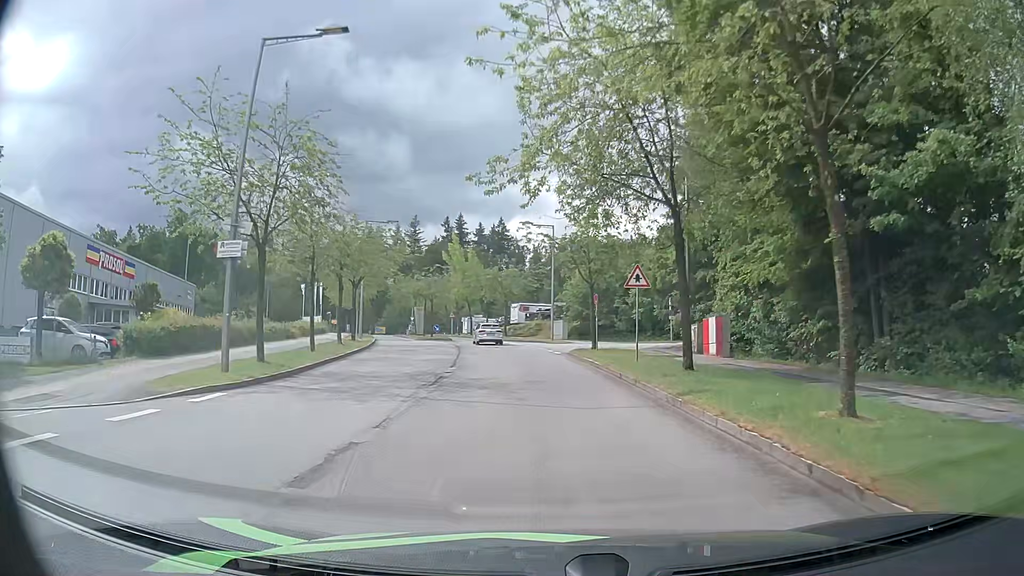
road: residential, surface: asphalt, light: Day
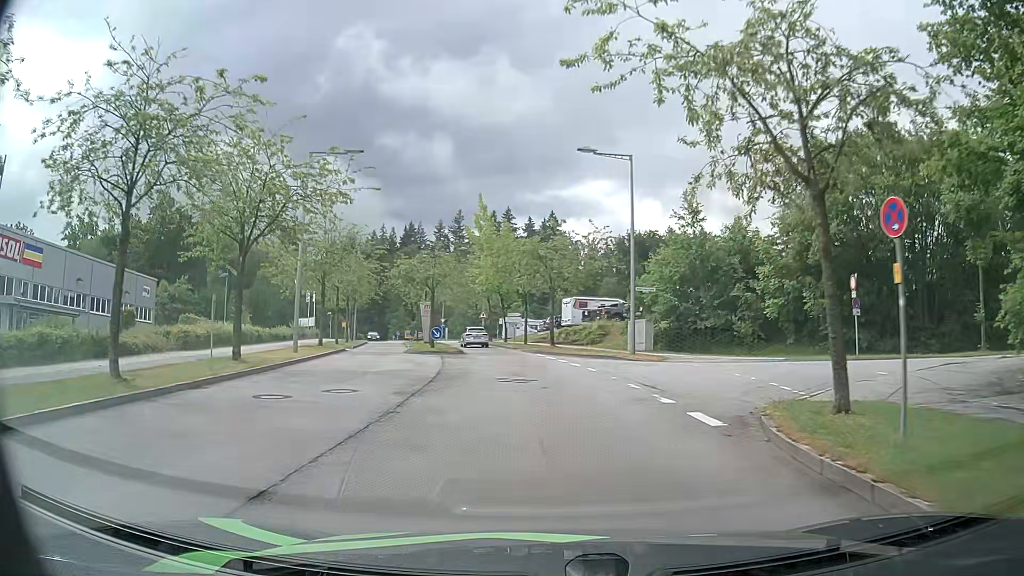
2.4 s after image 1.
(-0.8, +22.5) m; -5°
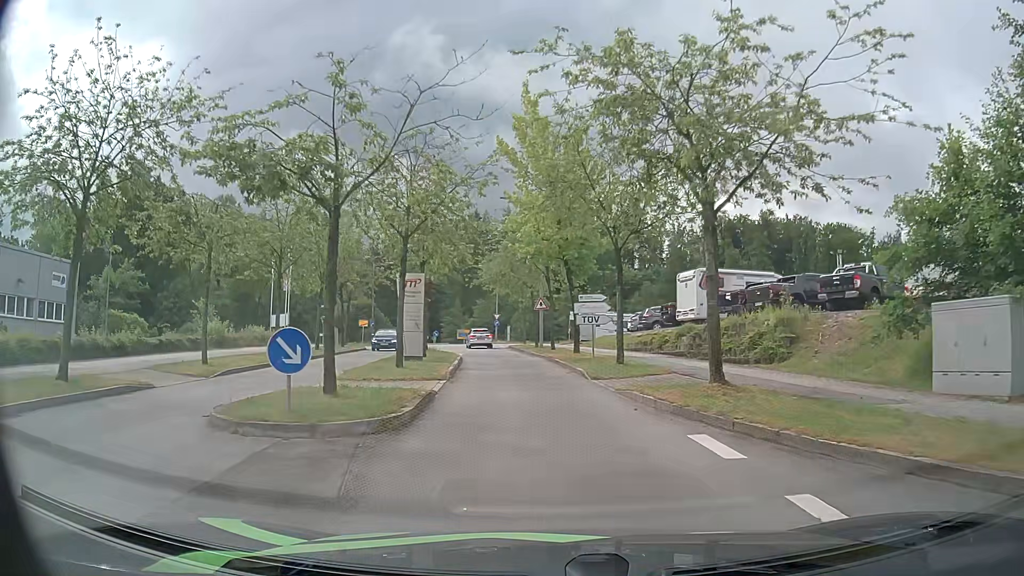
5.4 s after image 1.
(-0.9, +25.4) m; -6°
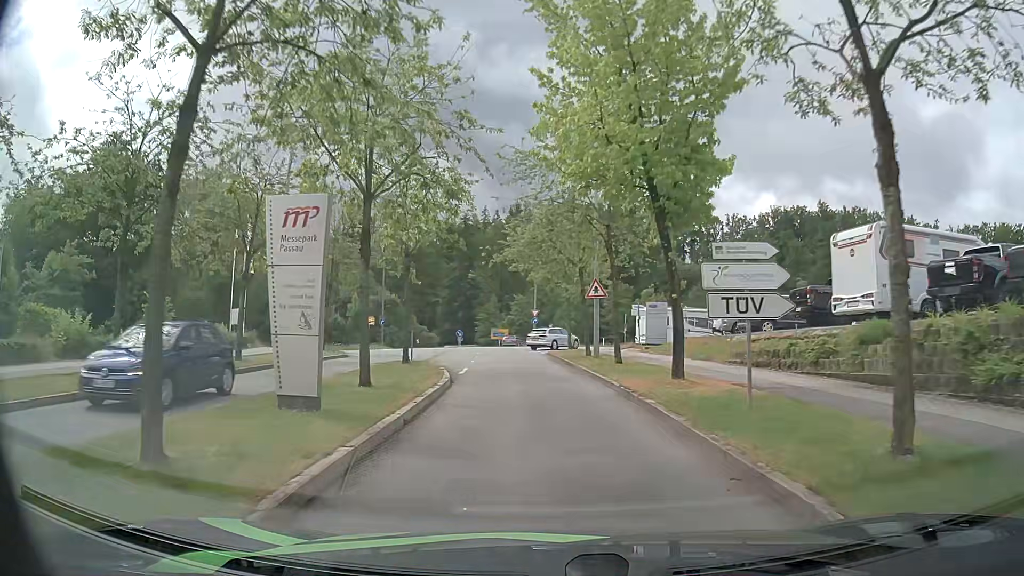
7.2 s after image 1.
(-0.4, +14.2) m; -3°
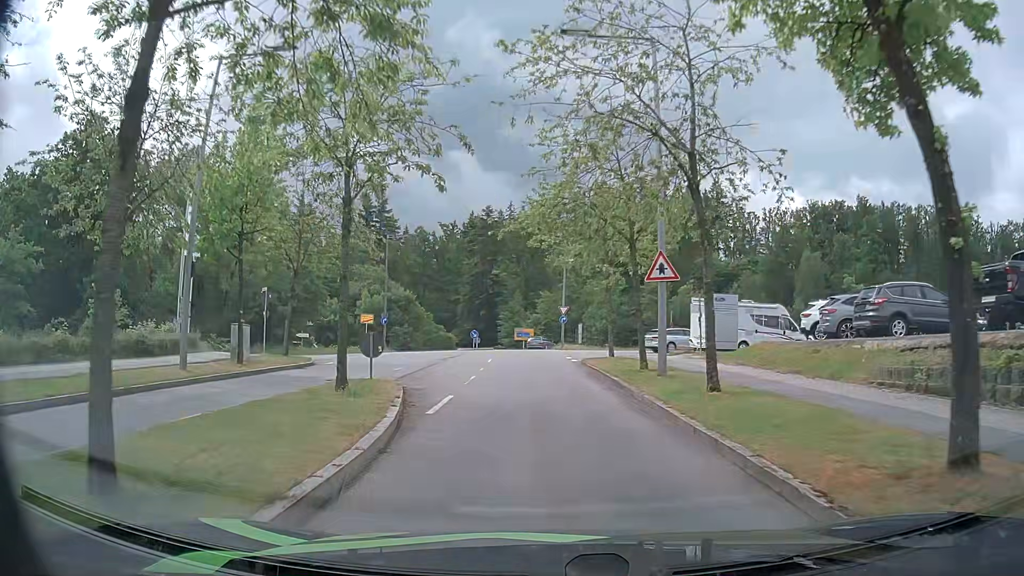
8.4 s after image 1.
(-0.3, +9.2) m; -4°
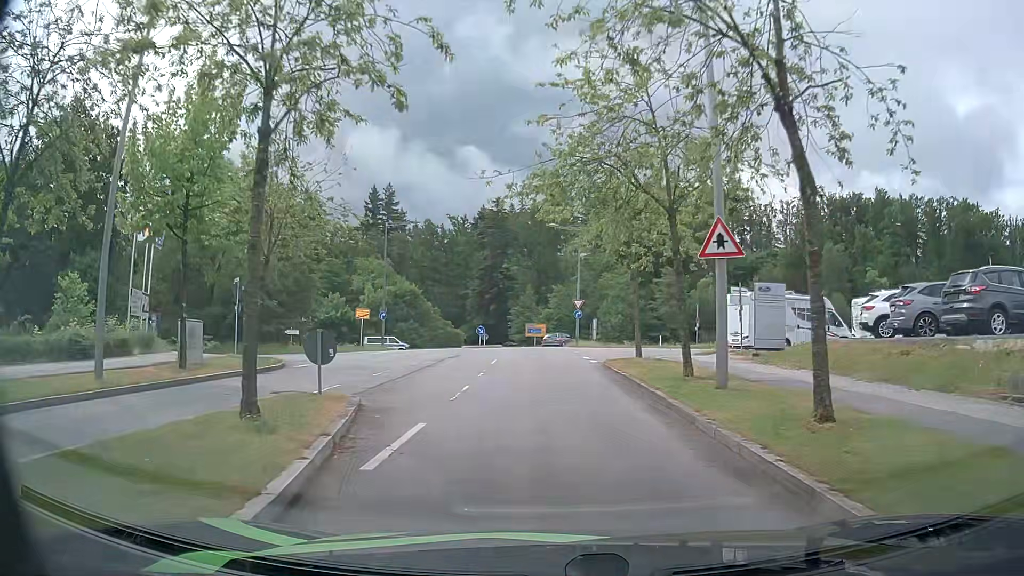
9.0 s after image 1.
(0.0, +4.5) m; -1°
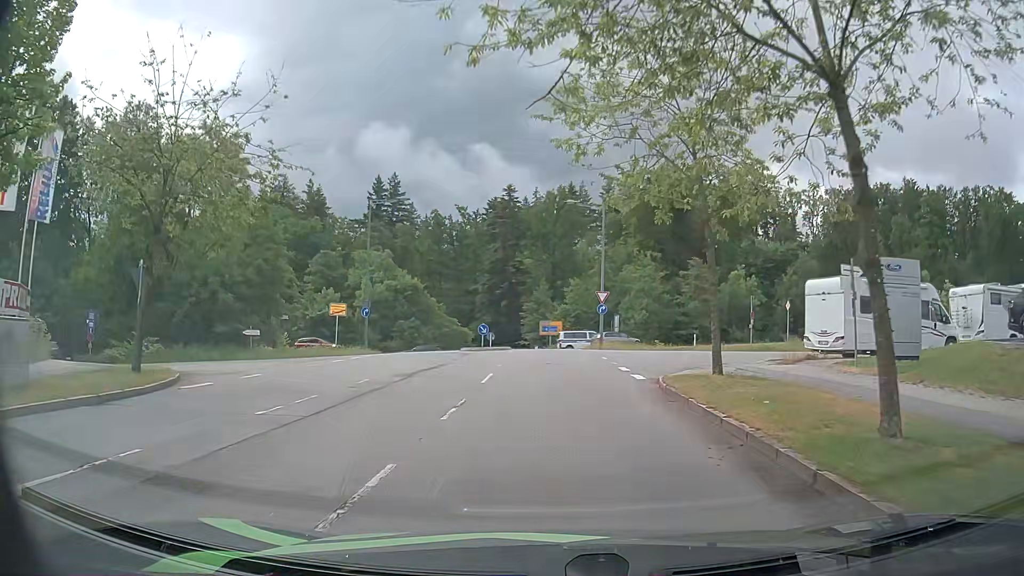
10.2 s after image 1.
(0.0, +8.6) m; -1°
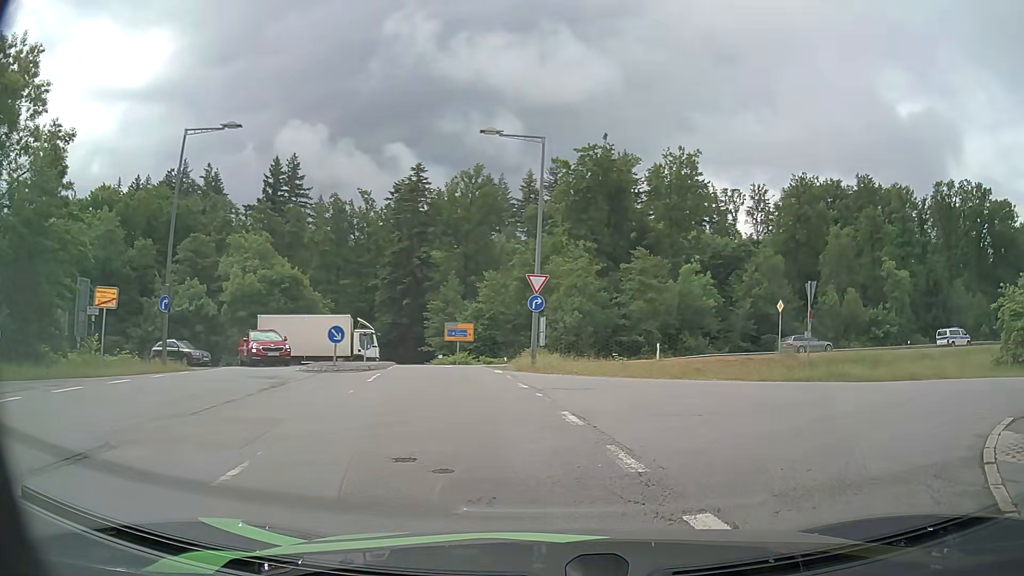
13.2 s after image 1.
(+0.3, +15.7) m; +6°
